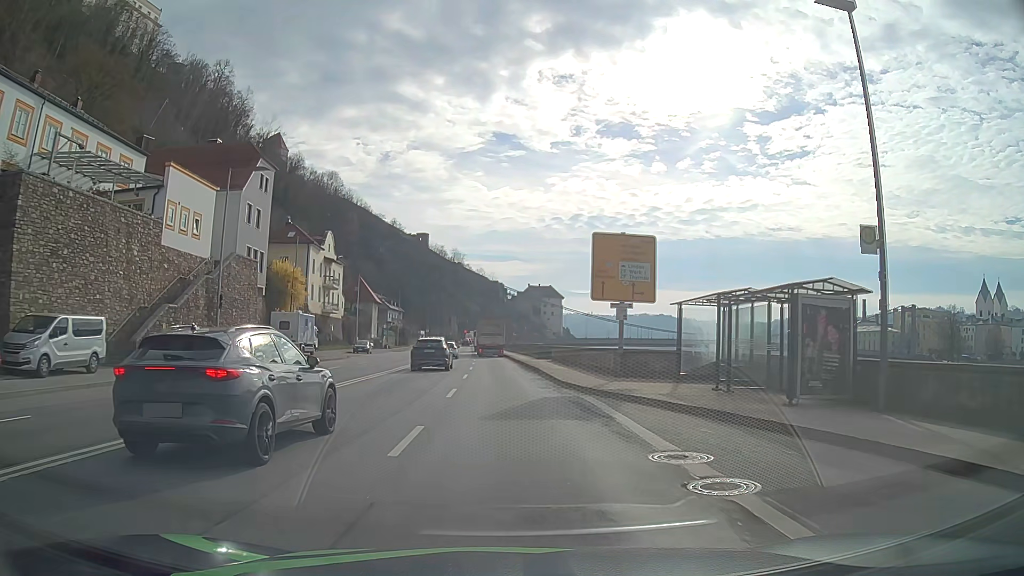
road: primary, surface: asphalt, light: Day
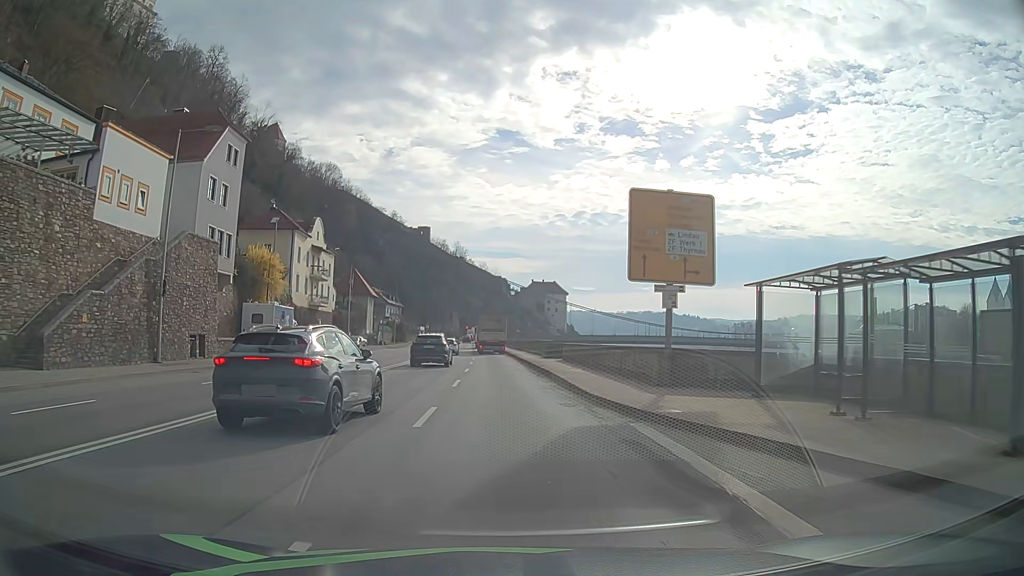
(0.0, +6.6) m; 0°
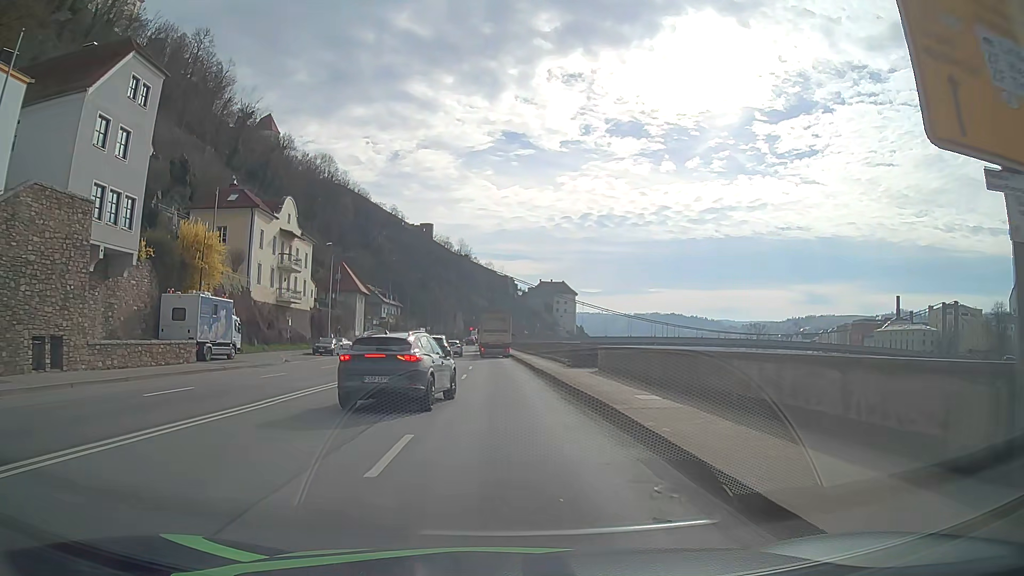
(-0.1, +12.8) m; 0°
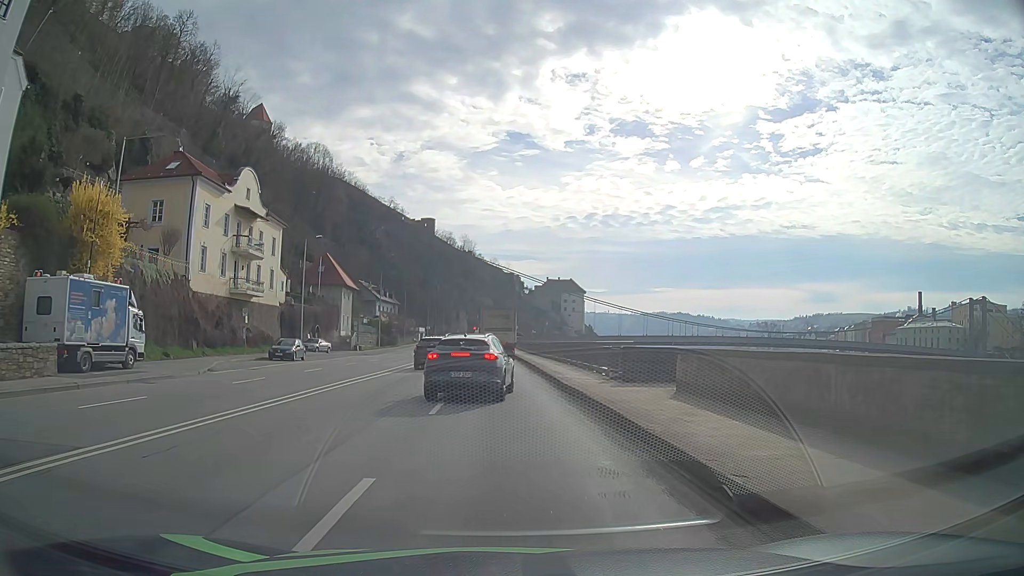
(-0.1, +12.0) m; -1°
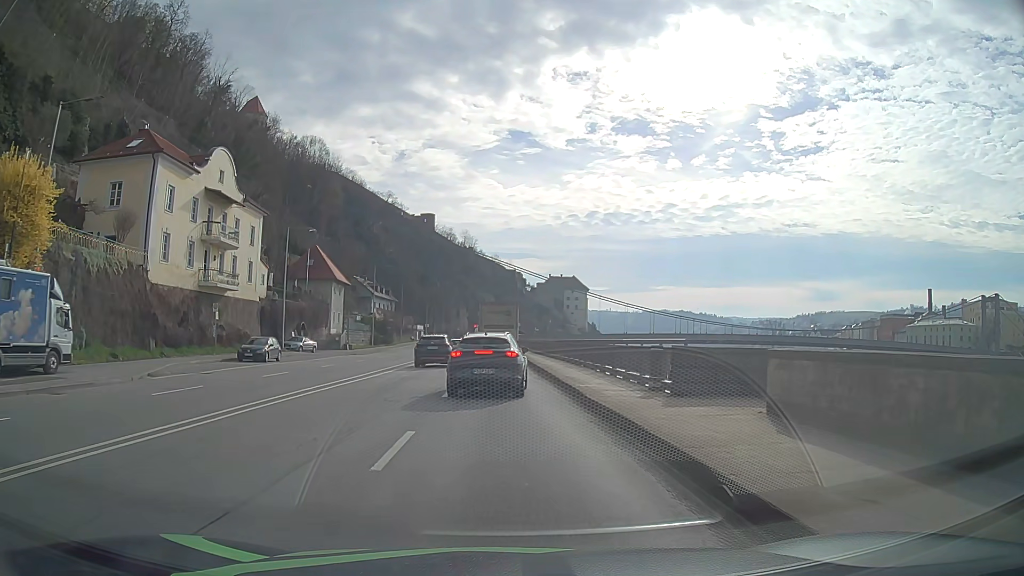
(0.0, +5.6) m; 0°
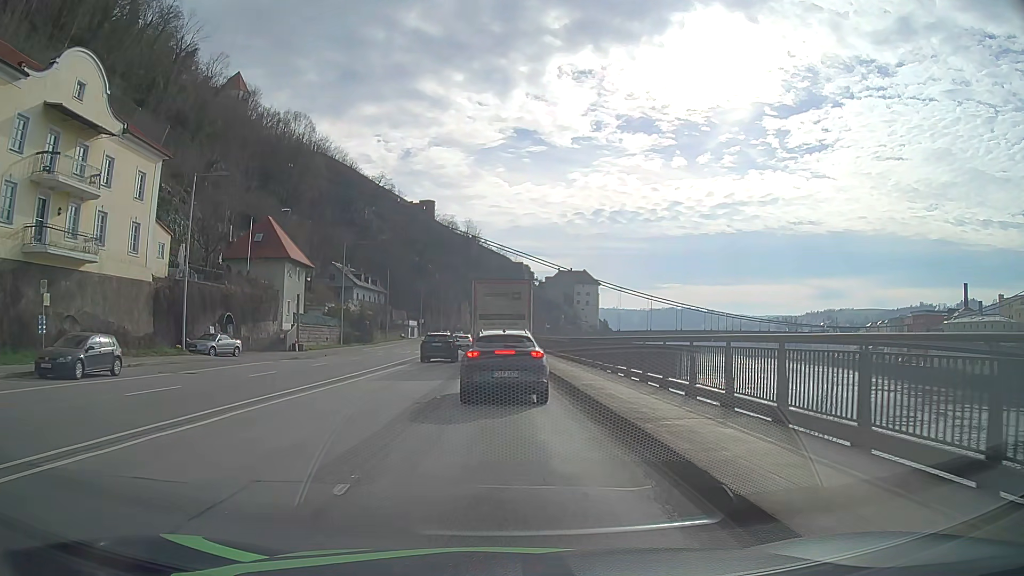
(-0.1, +18.9) m; -1°
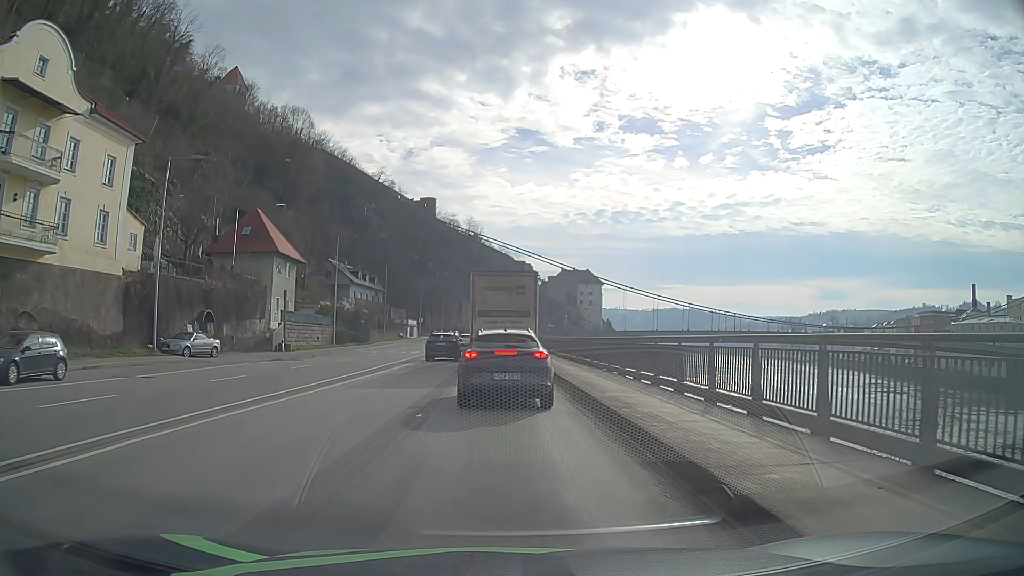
(0.0, +3.6) m; 0°
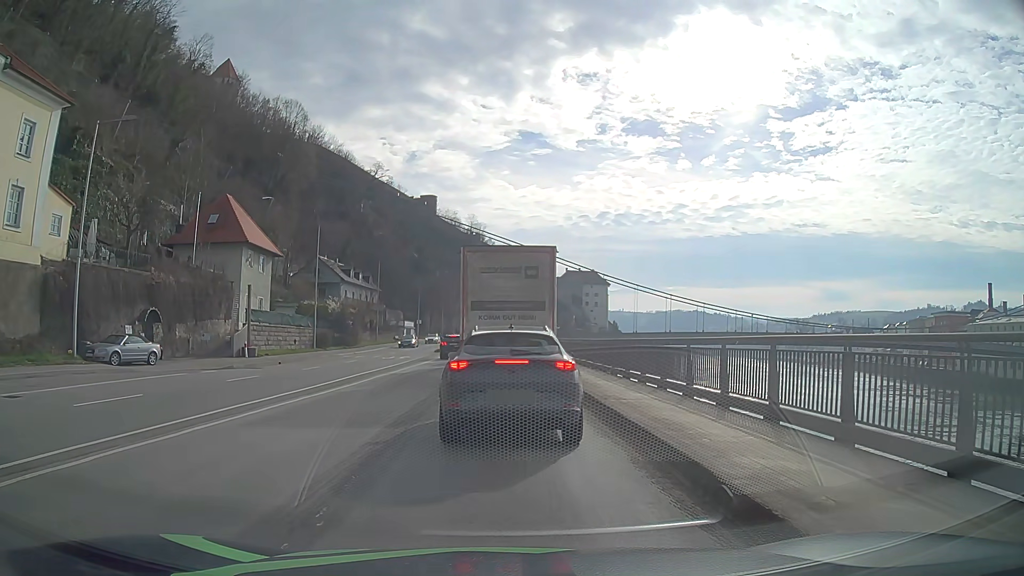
(0.0, +7.4) m; -1°
(0, +10) (0, +20) (0, +30) (0, +40) (0, +50) (0, +60) (0, +70) (0, +80) (0, +90) (+1, +100) m
